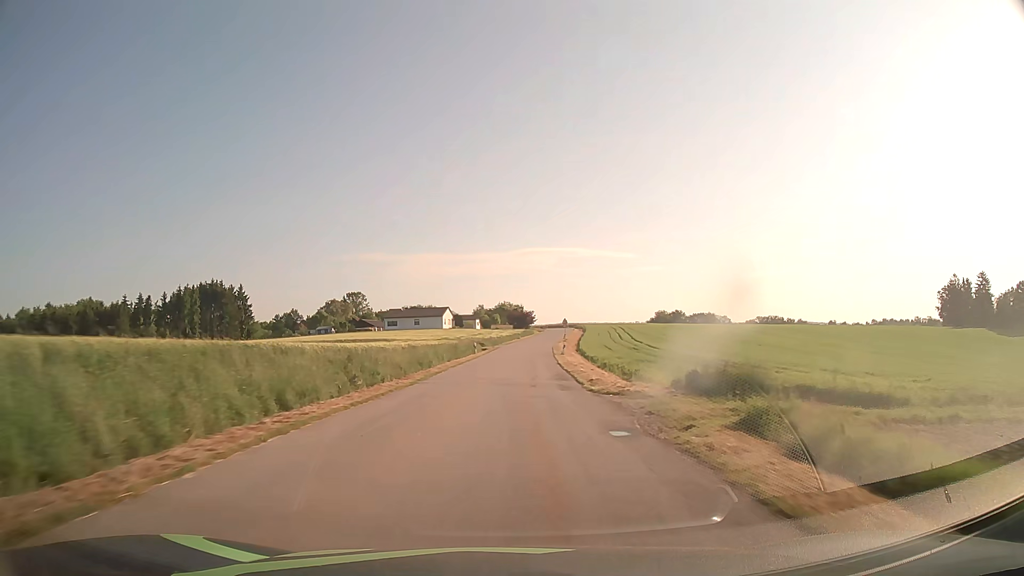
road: tertiary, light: Day
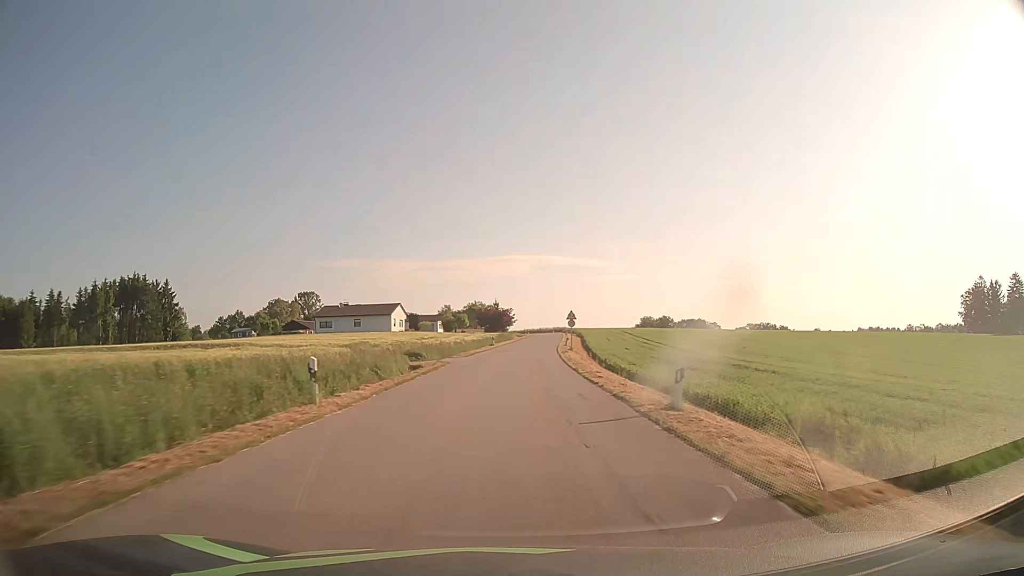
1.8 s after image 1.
(+0.6, +38.7) m; +2°
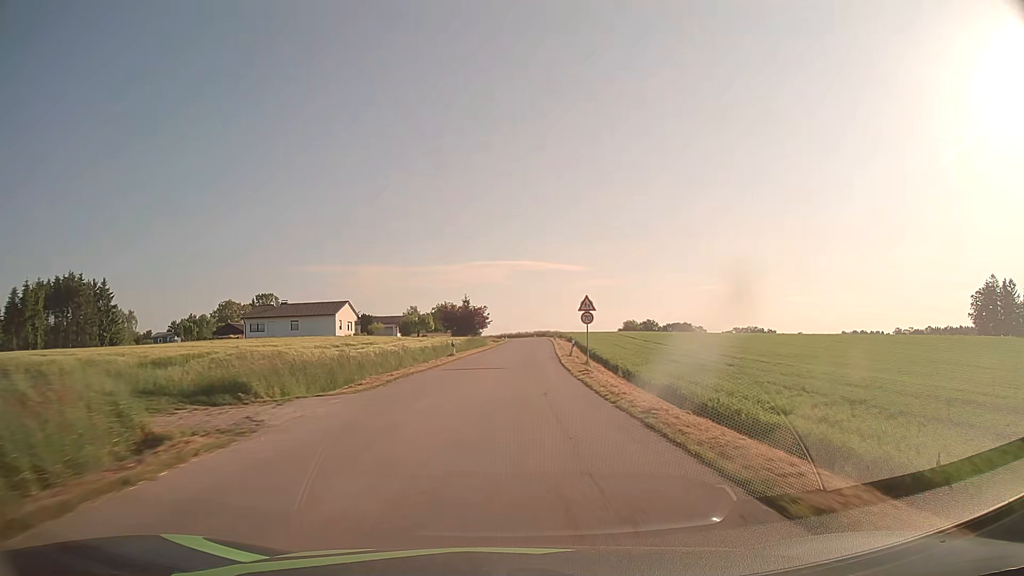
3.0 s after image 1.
(+0.4, +23.3) m; +2°
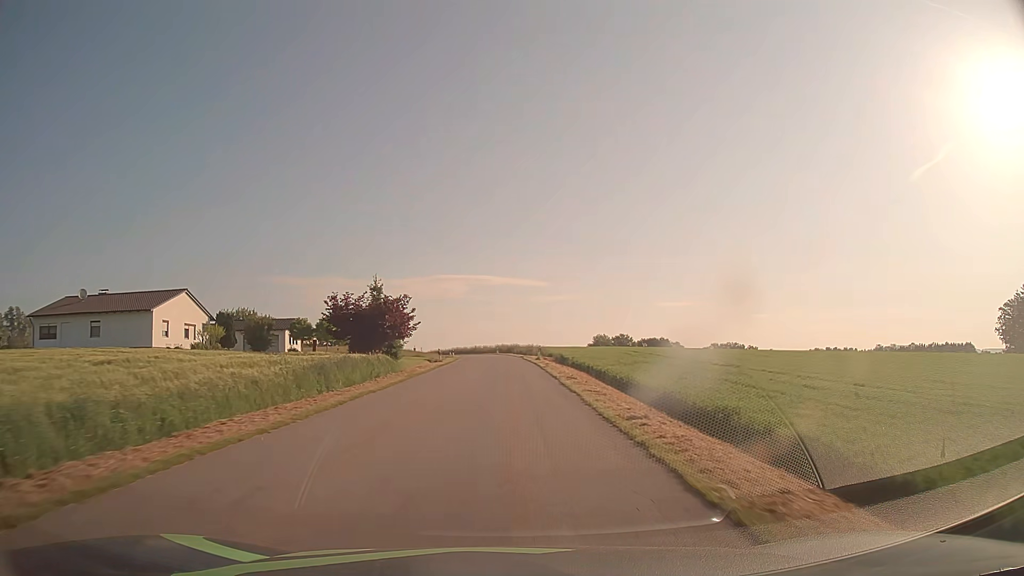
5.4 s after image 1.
(+1.4, +42.3) m; +4°
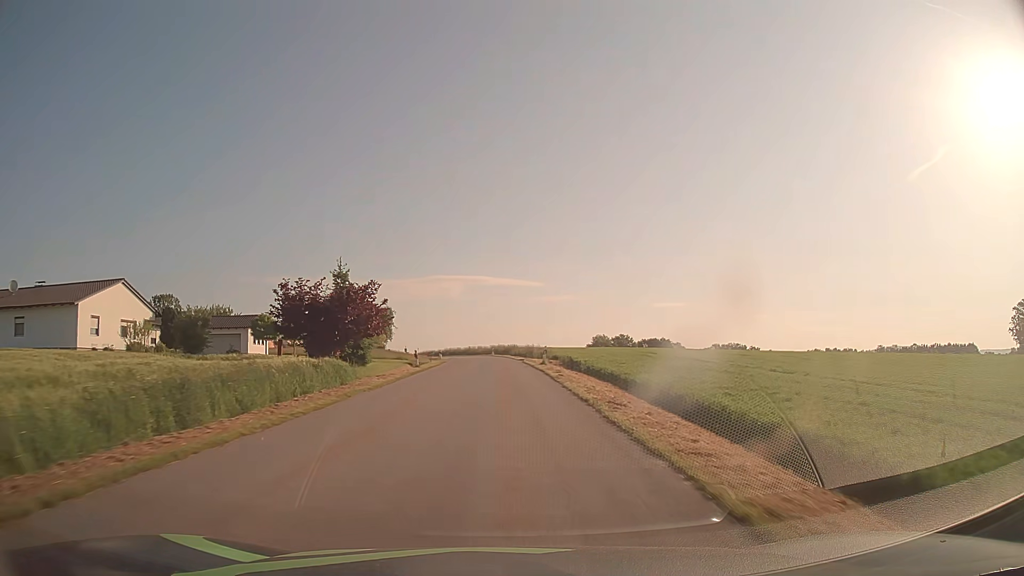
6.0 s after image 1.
(0.0, +10.5) m; 0°
(0, +10) (0, +20) (0, +30) (0, +40) (-1, +50) (-1, +60) (-2, +70) (-3, +80) (-5, +90) (-6, +100) m
